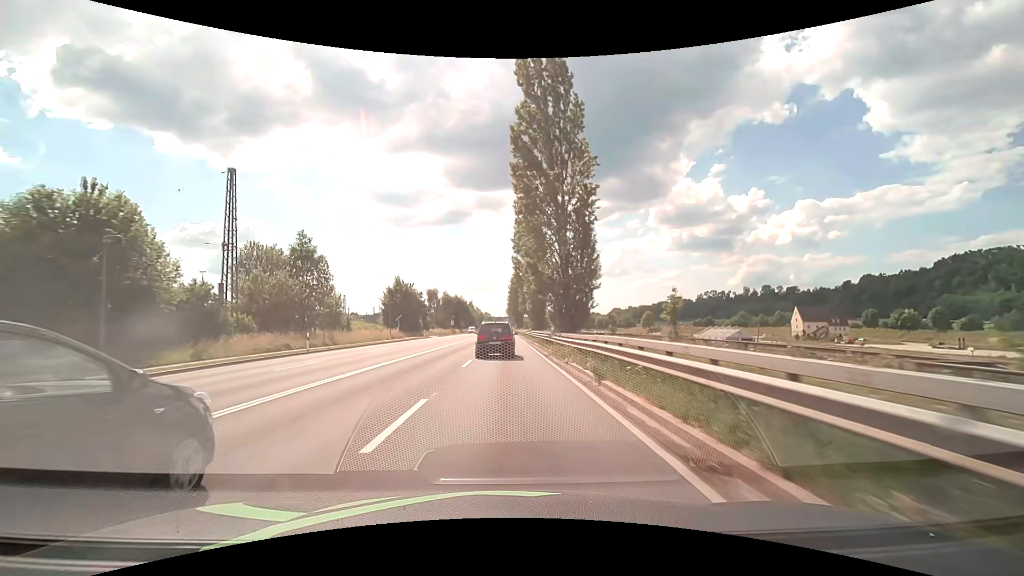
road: primary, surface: asphalt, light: Day
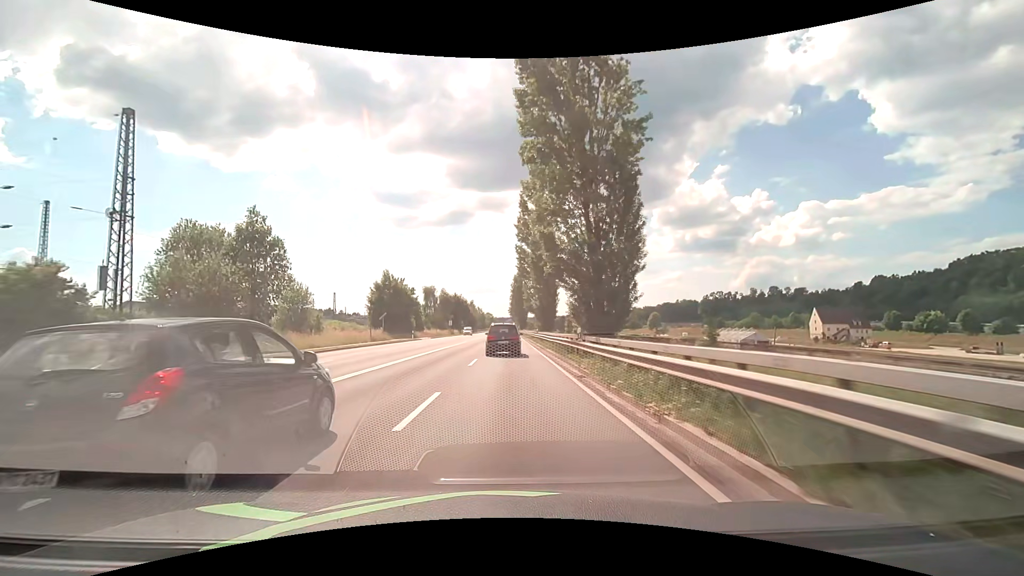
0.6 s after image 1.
(0.0, +10.8) m; 0°
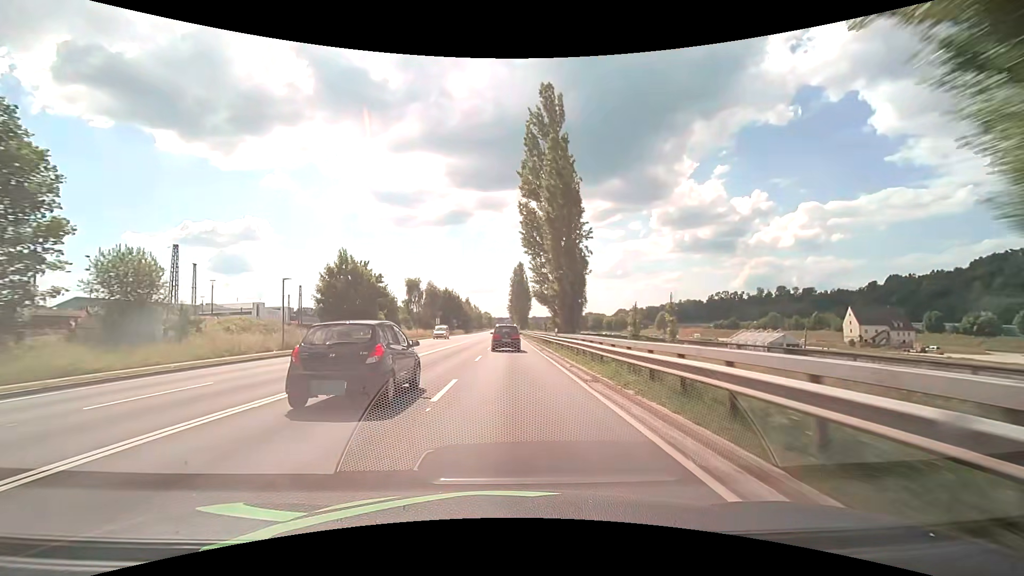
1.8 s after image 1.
(0.0, +21.5) m; 0°
